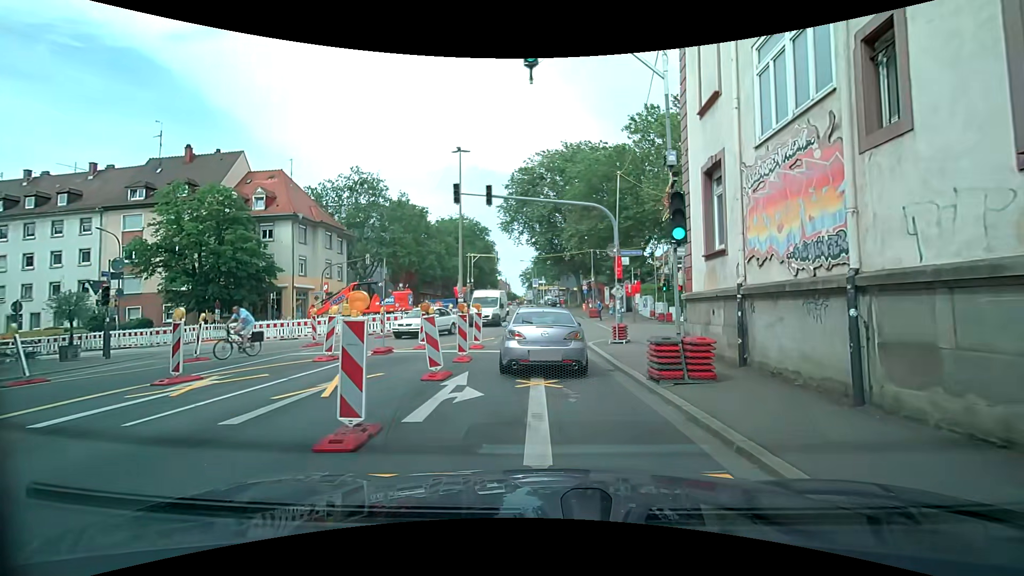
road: secondary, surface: asphalt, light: Day
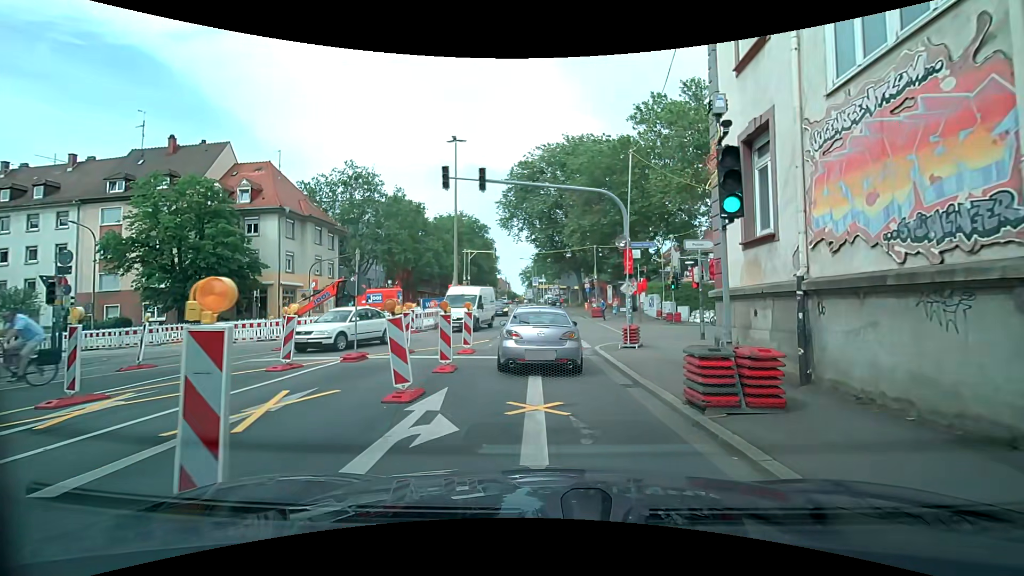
(0.0, +2.3) m; +1°
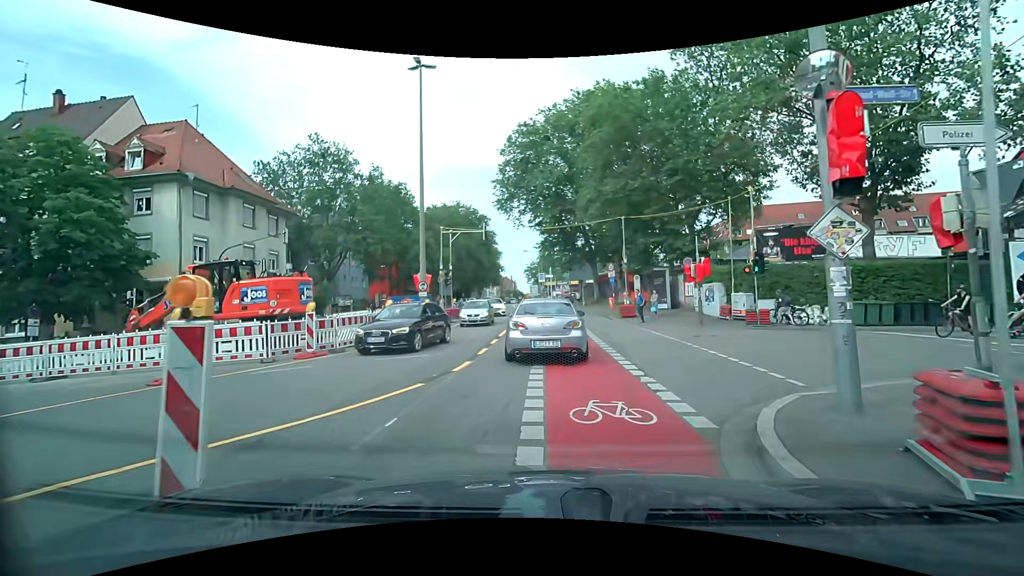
(-0.2, +12.4) m; 0°
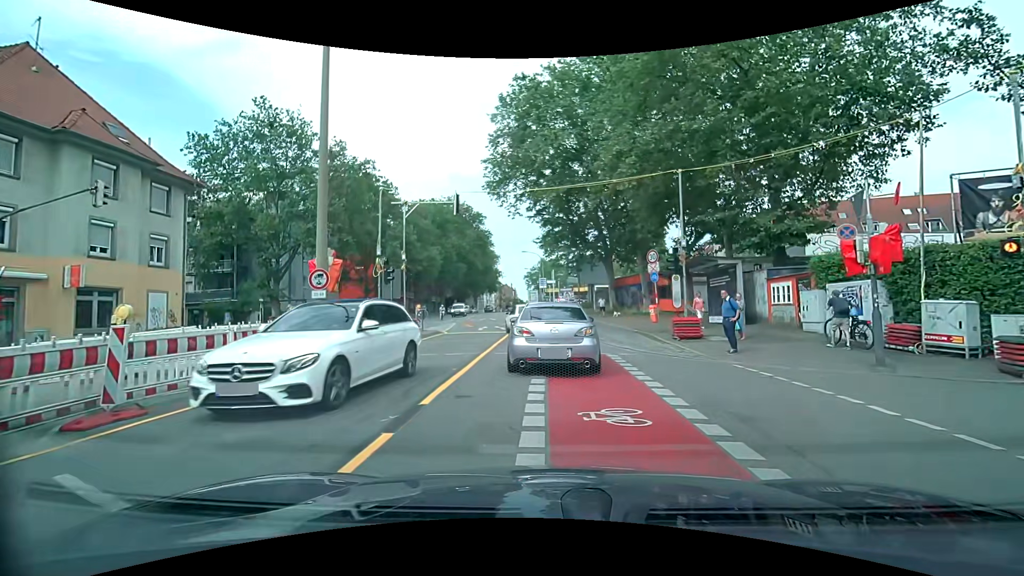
(-0.1, +12.2) m; -1°
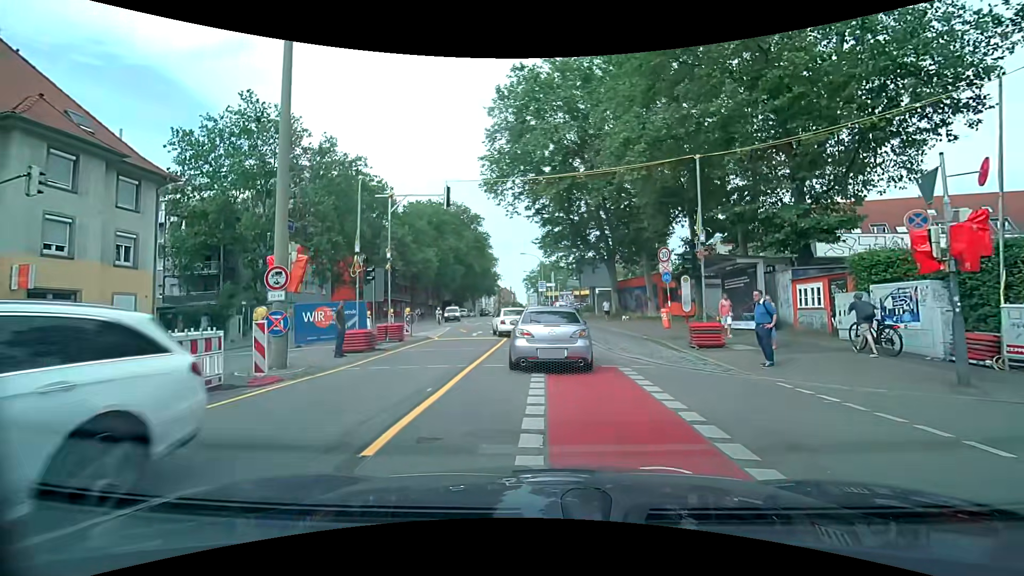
(0.0, +2.2) m; 0°
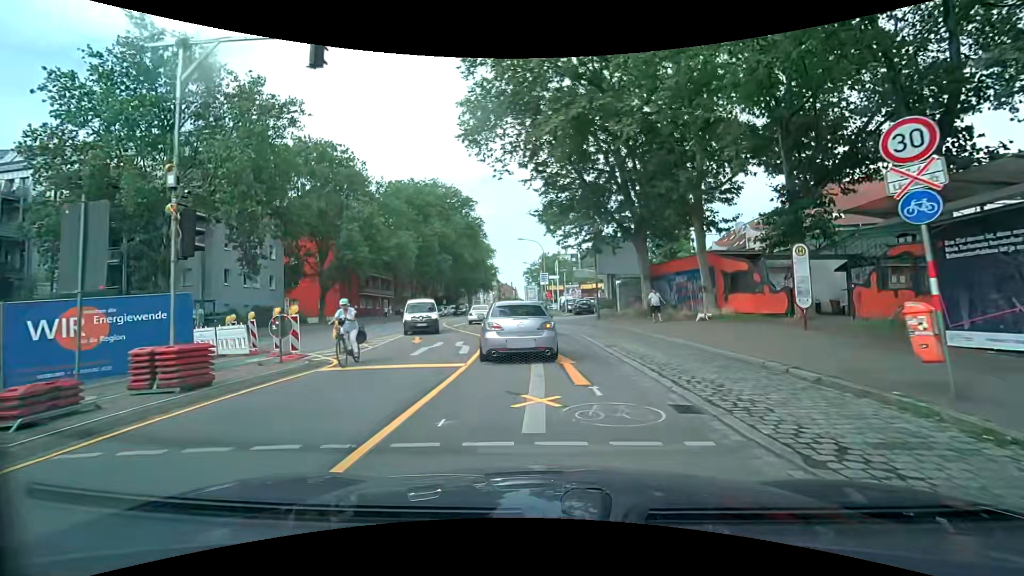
(+0.1, +12.7) m; 0°
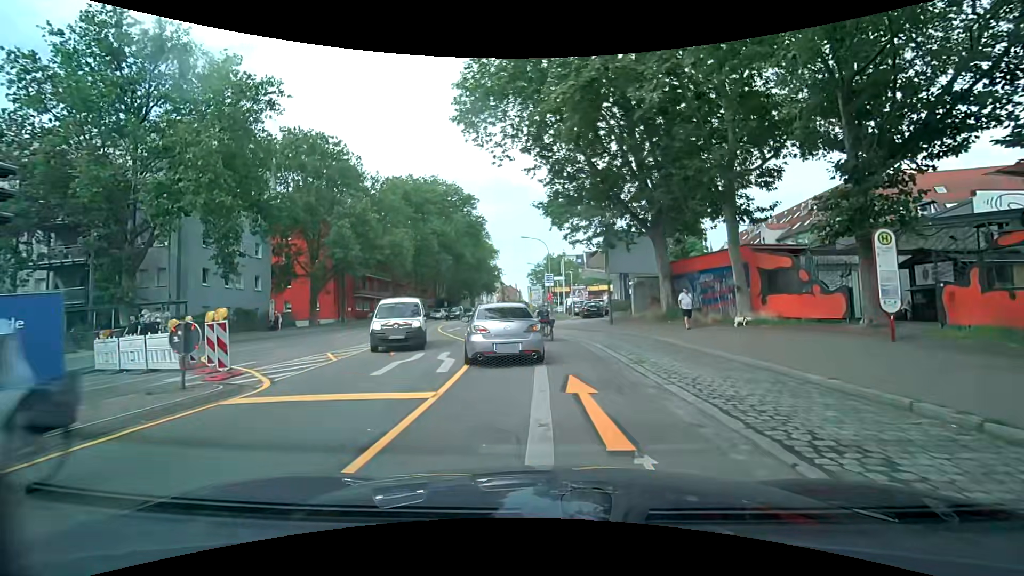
(0.0, +3.6) m; 0°
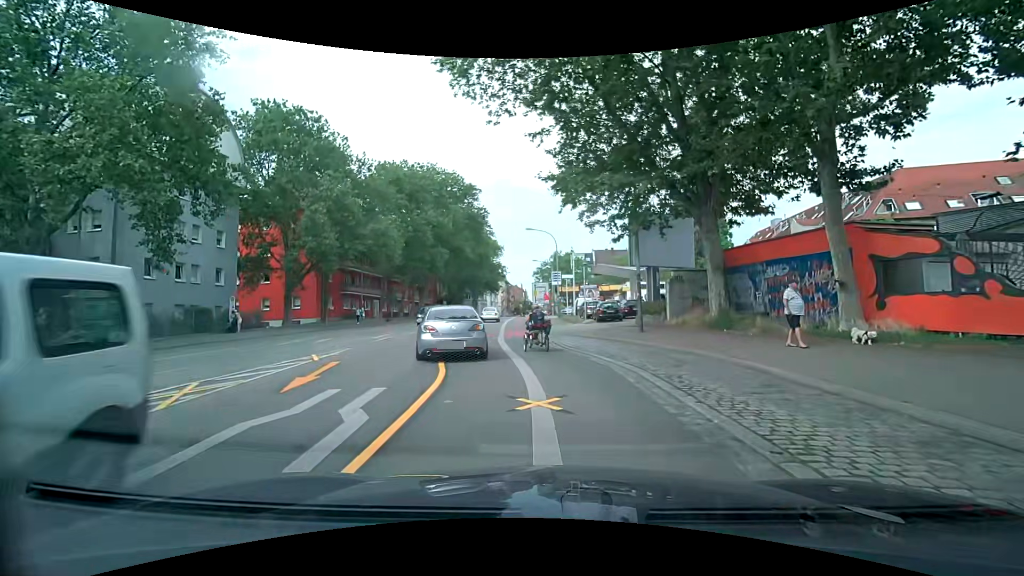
(-0.1, +6.7) m; -1°
(0, +10) (-3, +20) (-5, +29) (-6, +39) (-7, +49) (-7, +59) (-7, +69) (-7, +79) (-7, +89) (-7, +99) m
